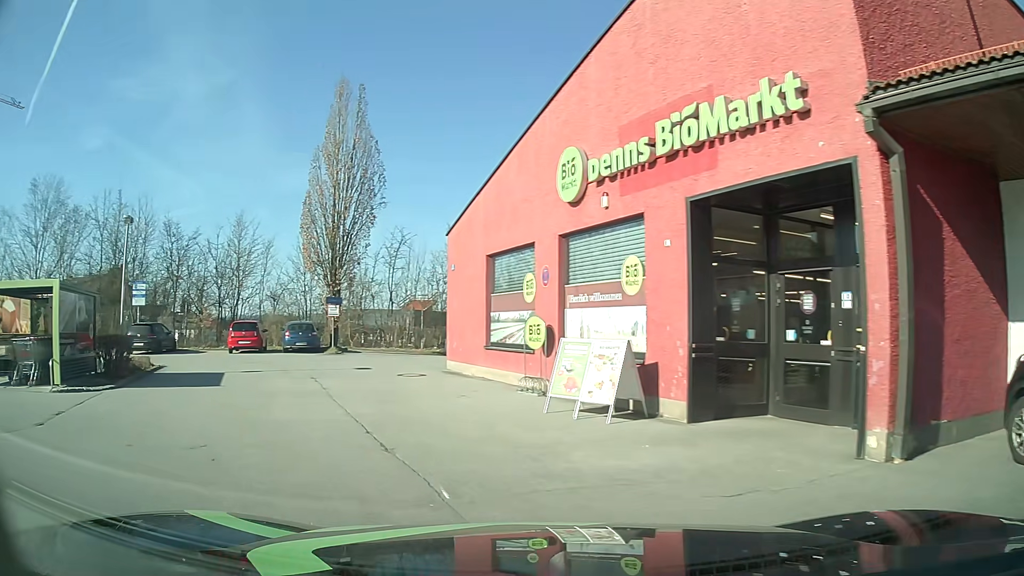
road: service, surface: asphalt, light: Day
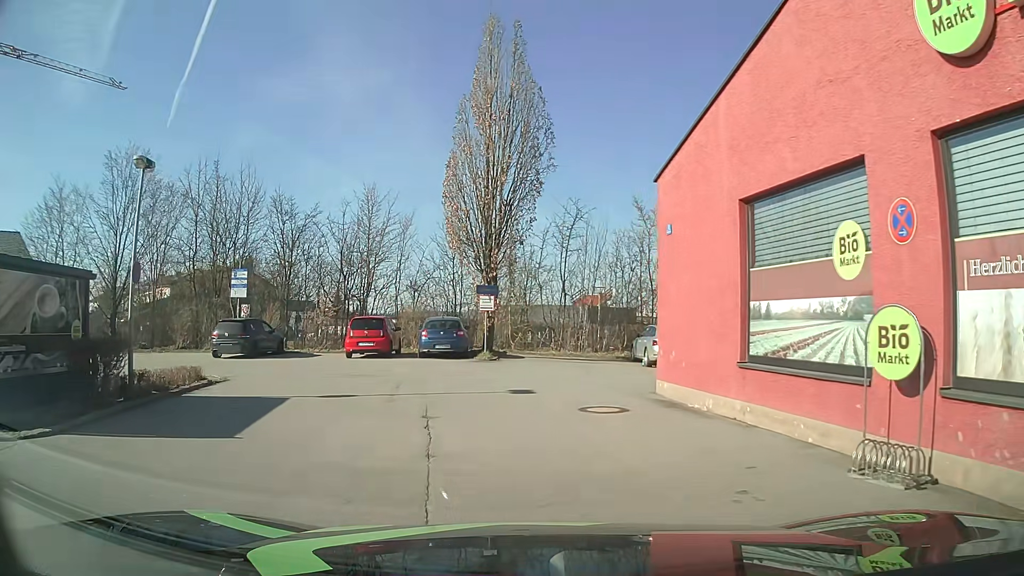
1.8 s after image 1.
(-1.2, +7.3) m; -13°
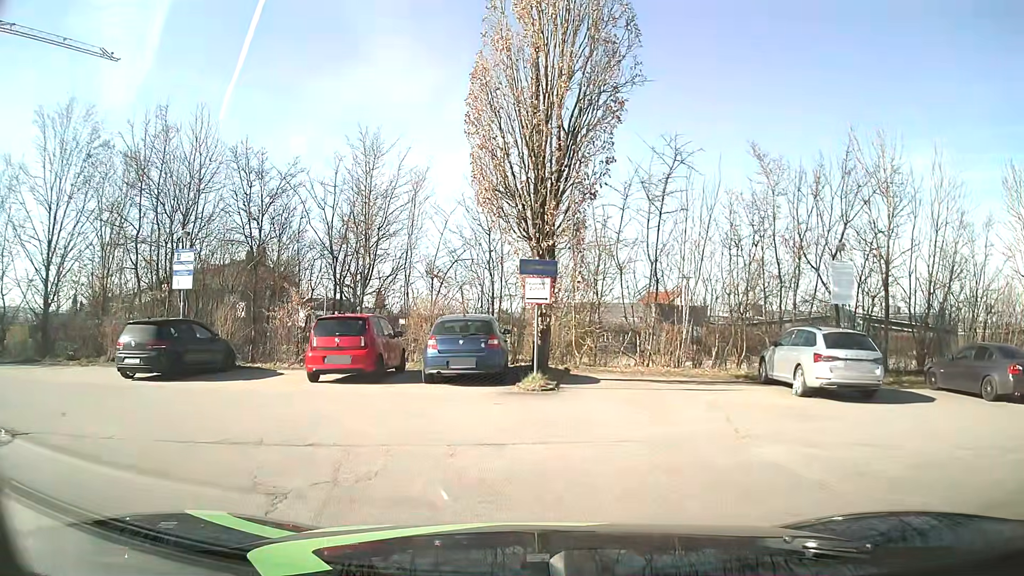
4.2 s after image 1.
(-0.5, +9.3) m; -5°
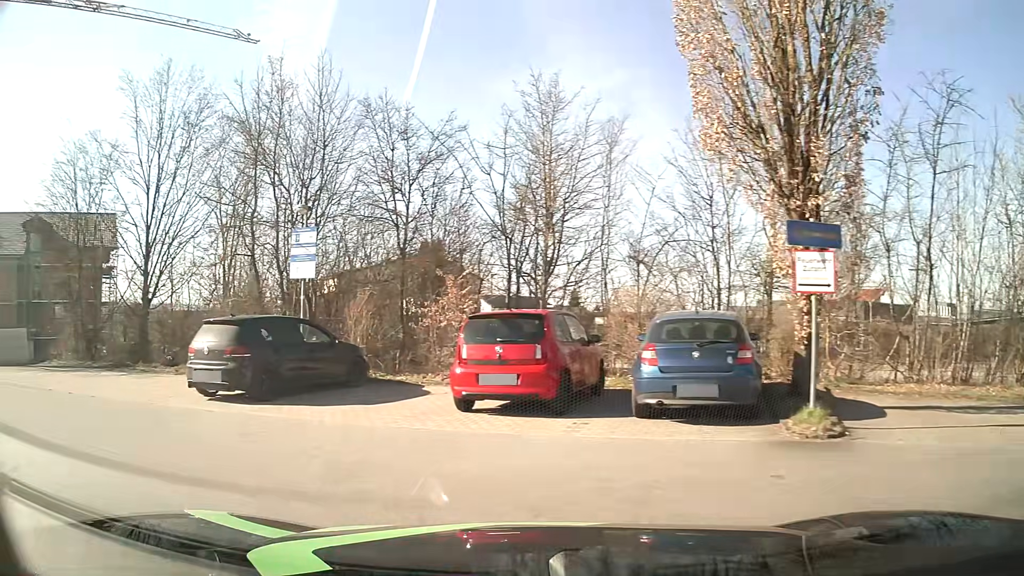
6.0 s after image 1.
(-0.5, +5.0) m; -17°
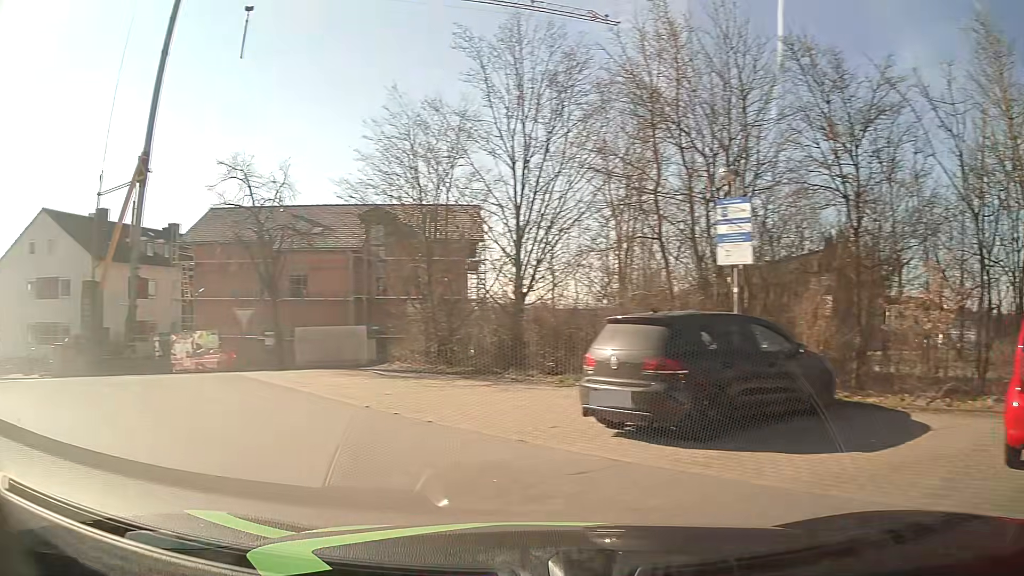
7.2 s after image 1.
(-1.2, +4.0) m; -33°
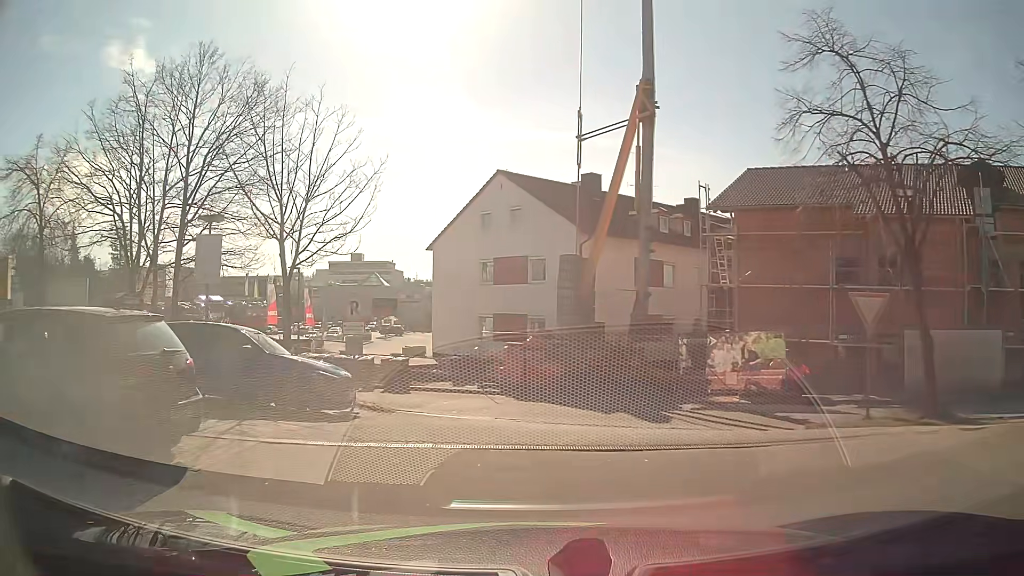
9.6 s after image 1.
(-5.5, +10.0) m; -44°
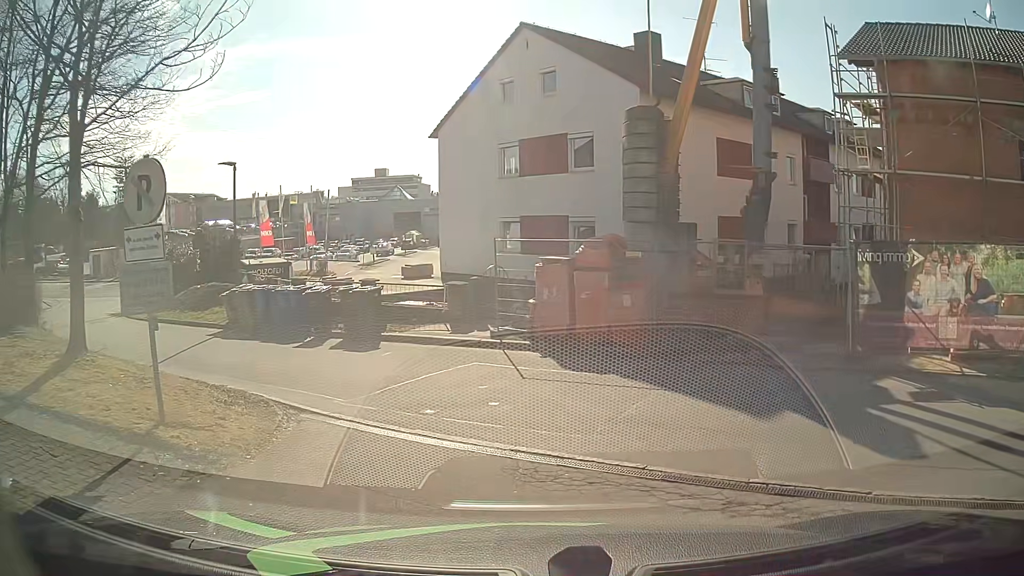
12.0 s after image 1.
(-0.1, +9.6) m; -3°
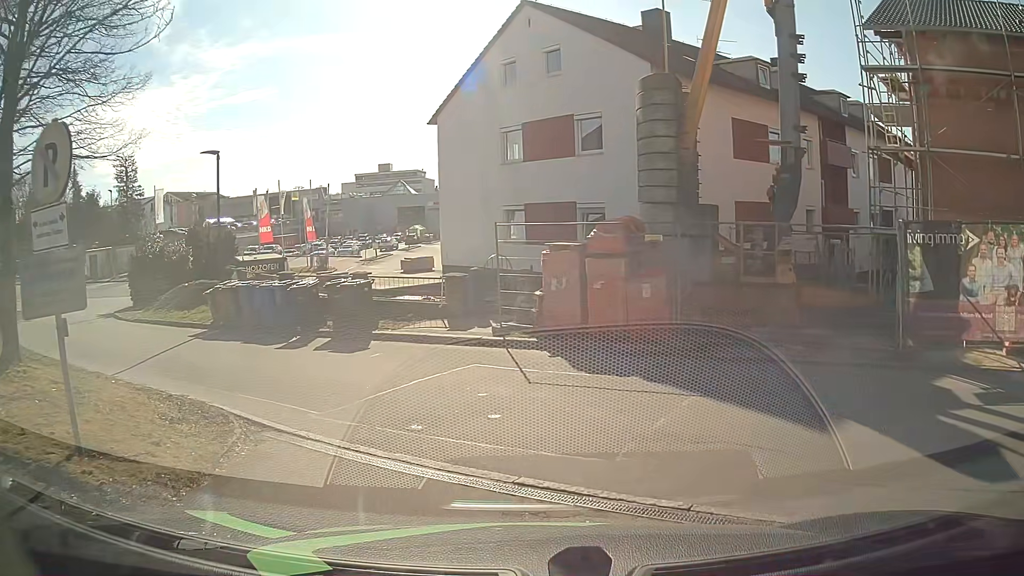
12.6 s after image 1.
(0.0, +1.4) m; +1°
